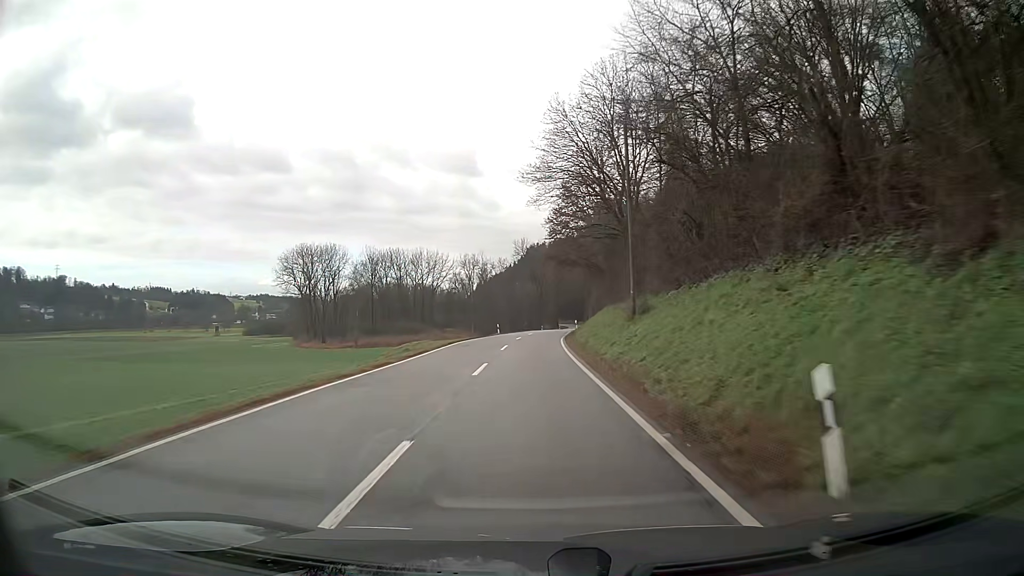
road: secondary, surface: asphalt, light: Day
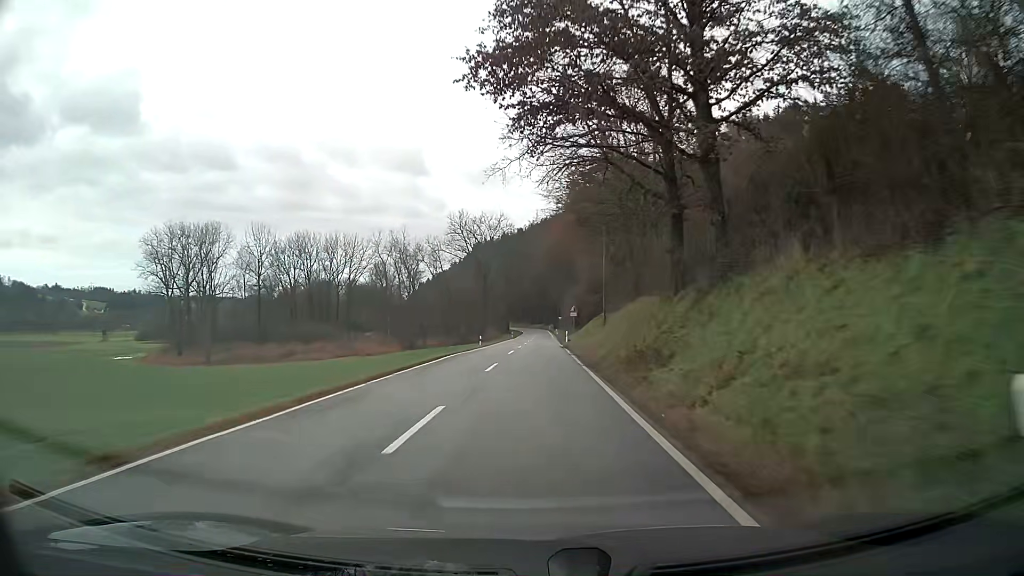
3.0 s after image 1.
(+1.8, +59.3) m; +5°
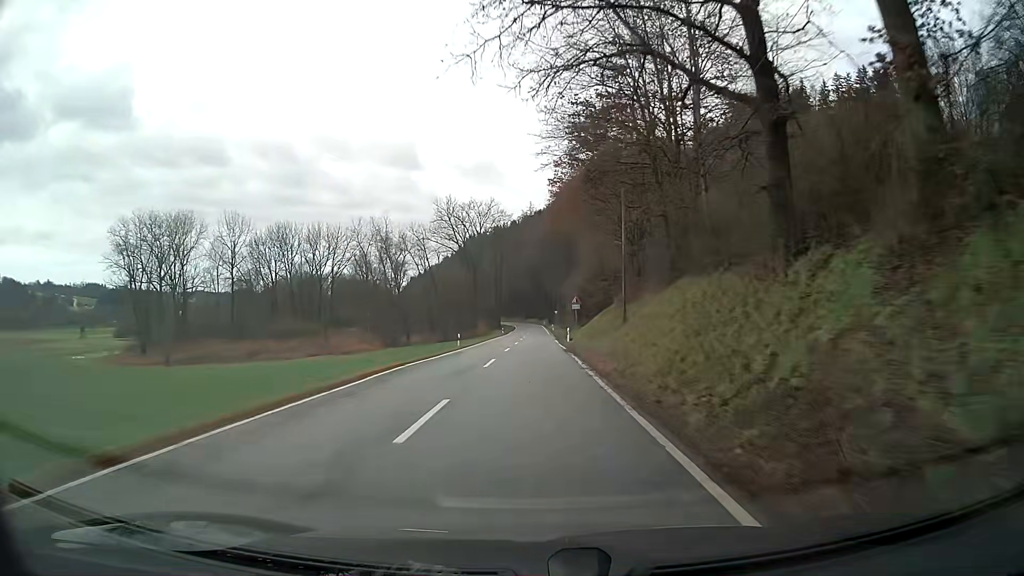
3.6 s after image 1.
(0.0, +12.0) m; 0°
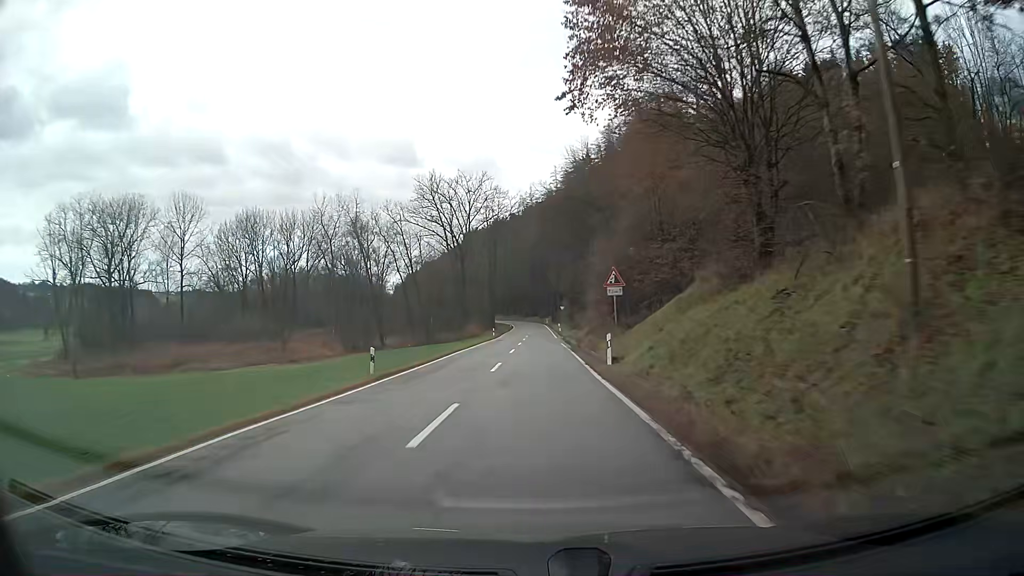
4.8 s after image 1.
(0.0, +24.3) m; 0°
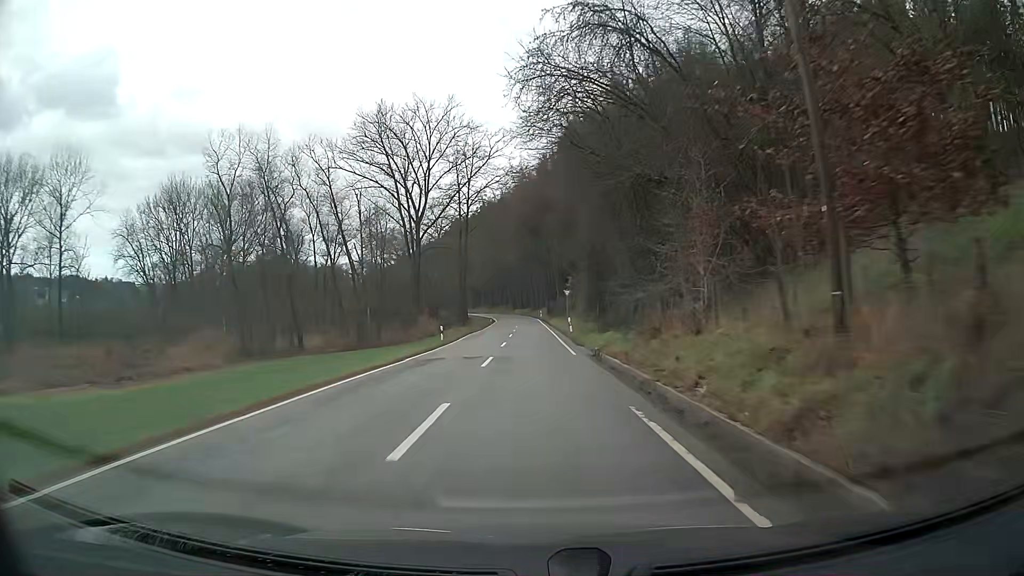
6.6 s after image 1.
(+0.2, +36.9) m; 0°
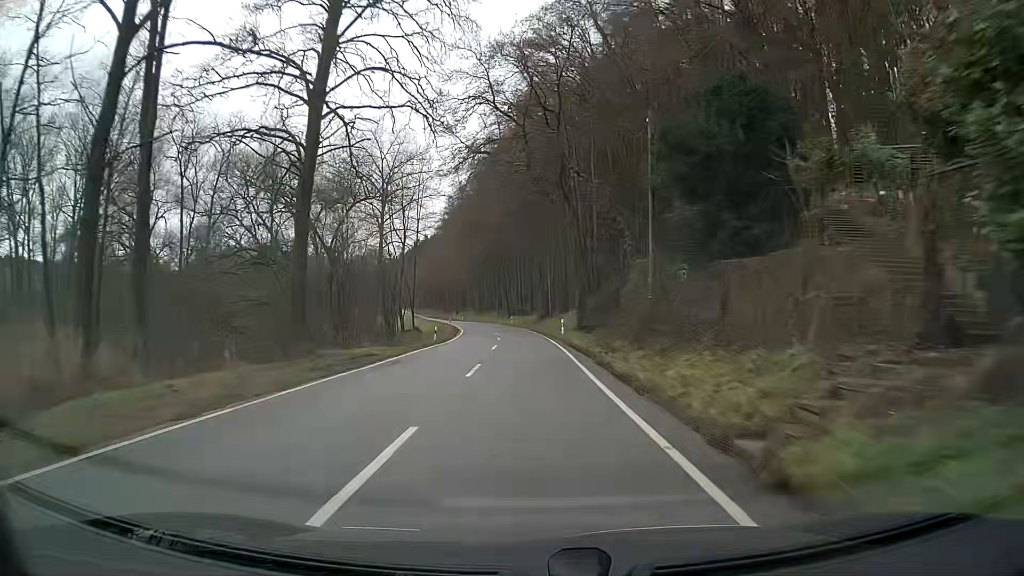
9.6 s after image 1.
(-0.2, +61.2) m; 0°
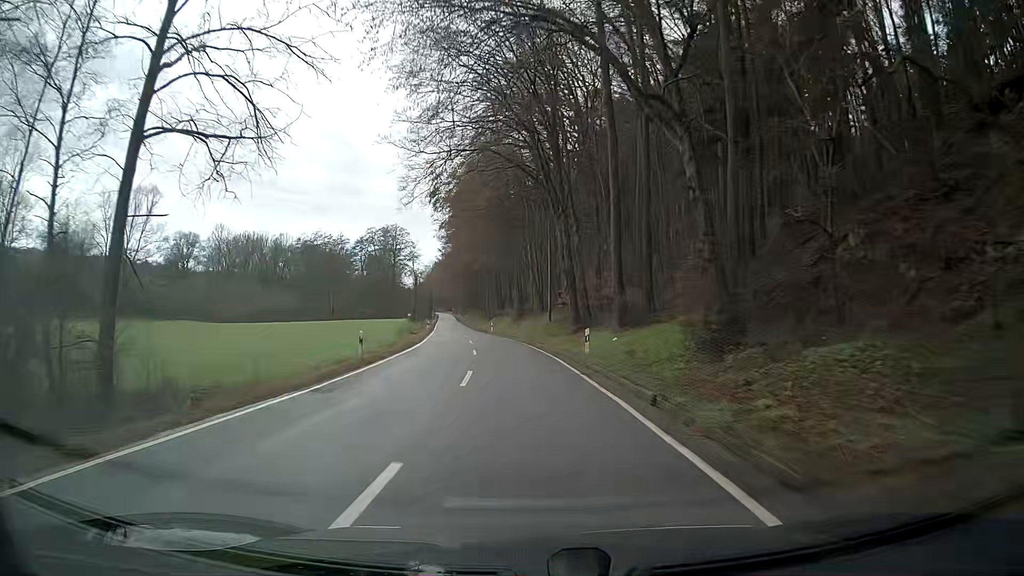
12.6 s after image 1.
(-2.5, +61.4) m; -6°
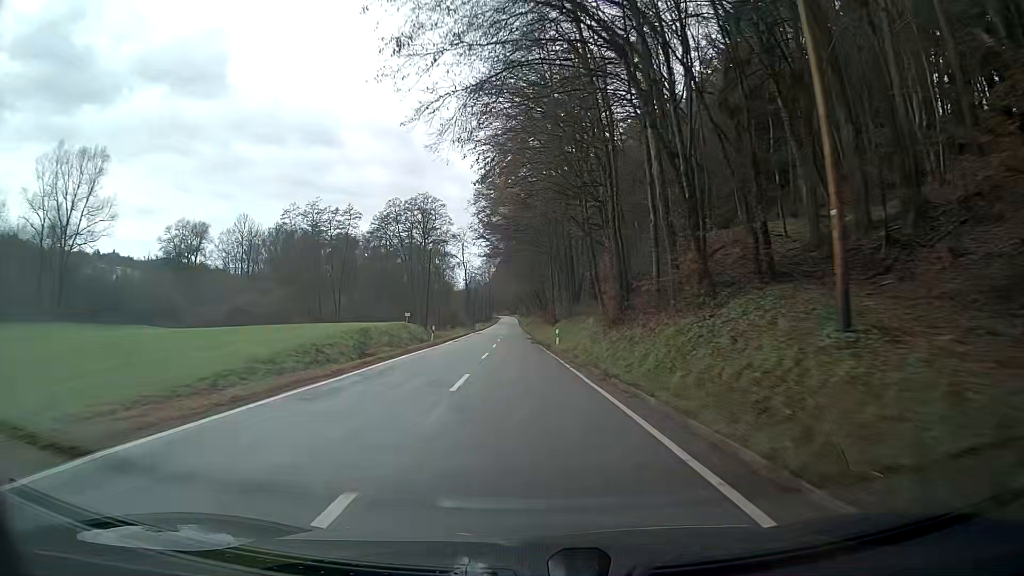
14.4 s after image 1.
(-1.9, +37.2) m; -6°
